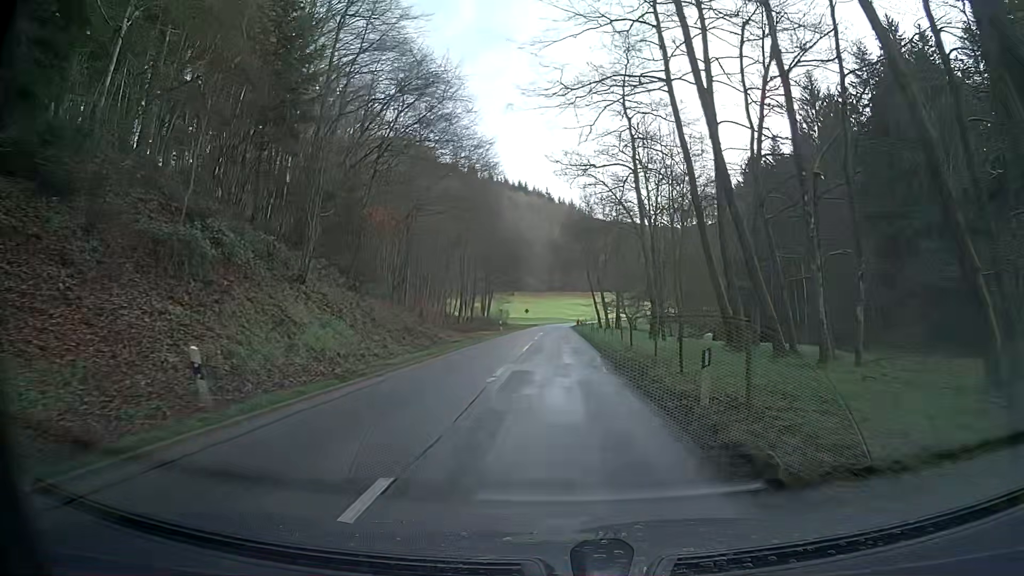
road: tertiary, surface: asphalt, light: Day
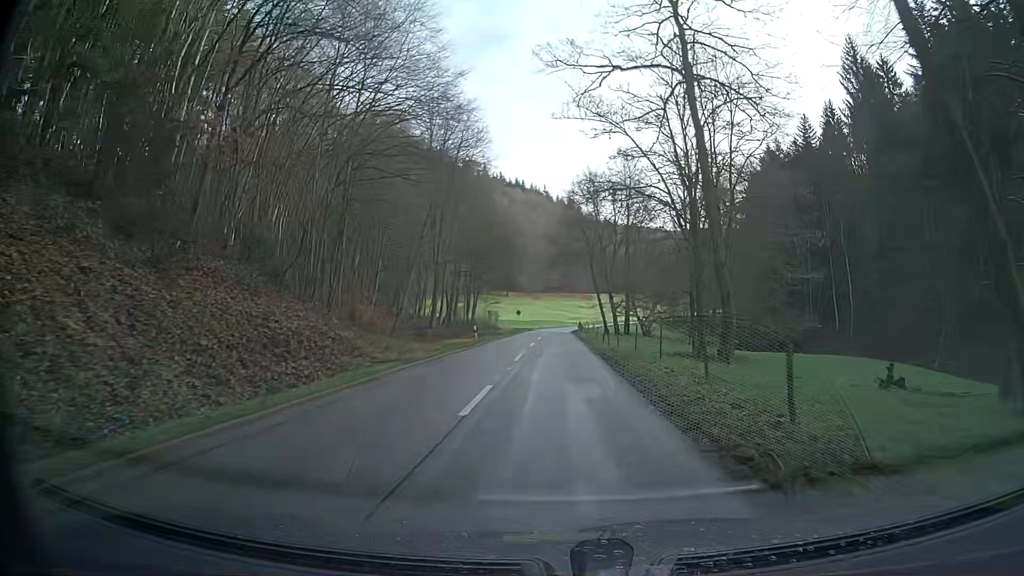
(+0.1, +16.5) m; +1°
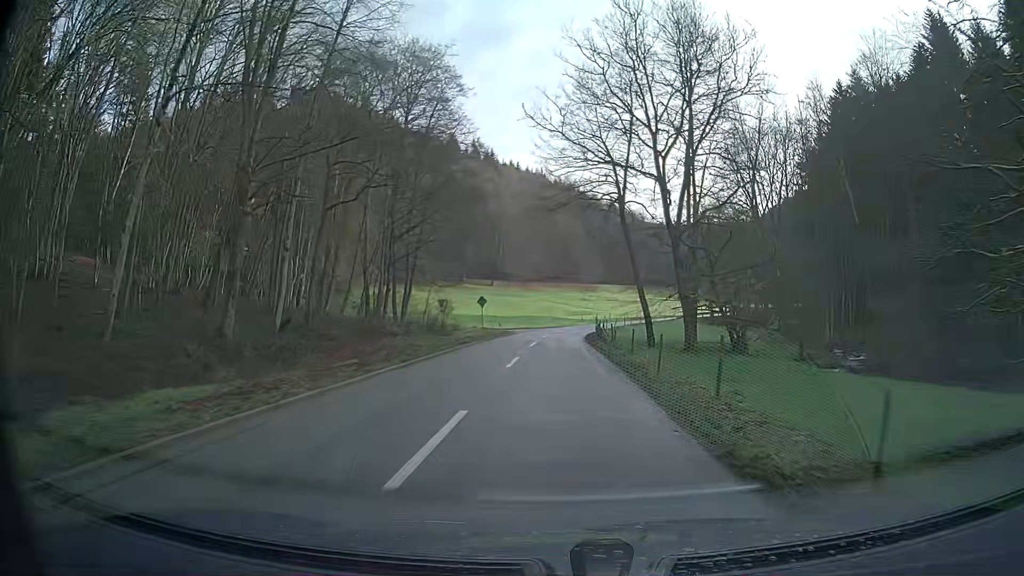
(-0.2, +40.9) m; 0°
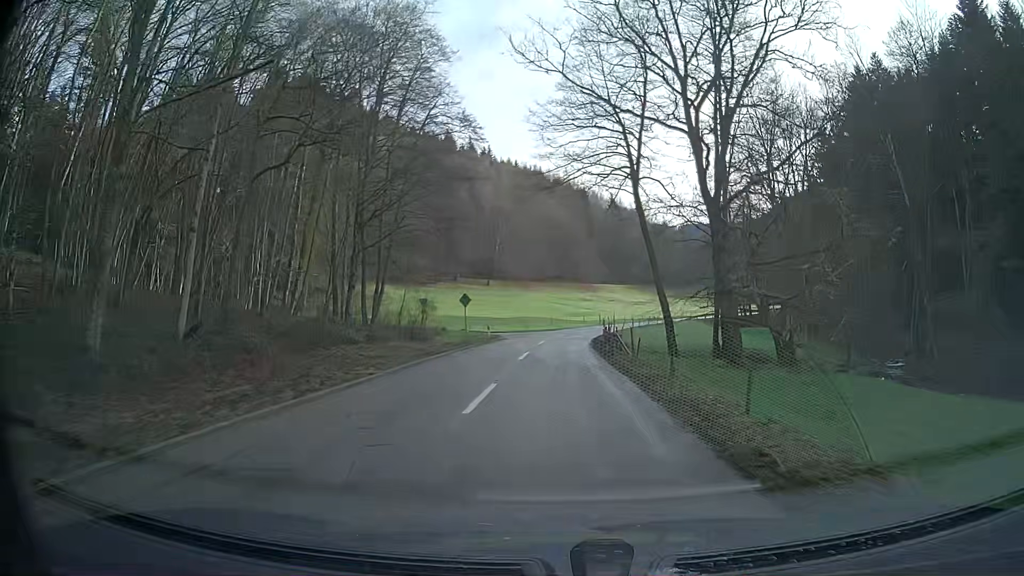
(0.0, +8.1) m; 0°
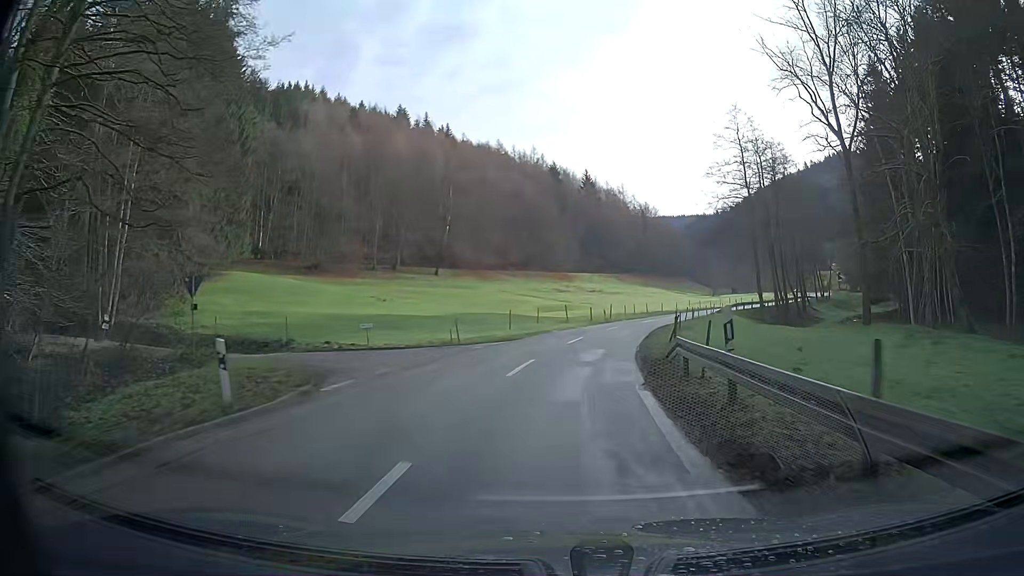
(+0.6, +32.4) m; +4°
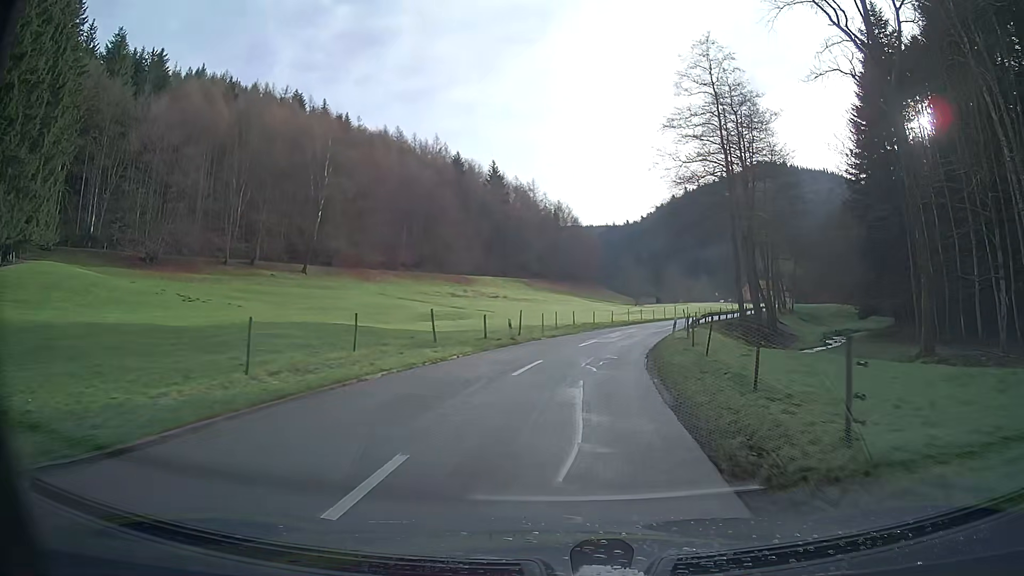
(+1.7, +23.9) m; +8°
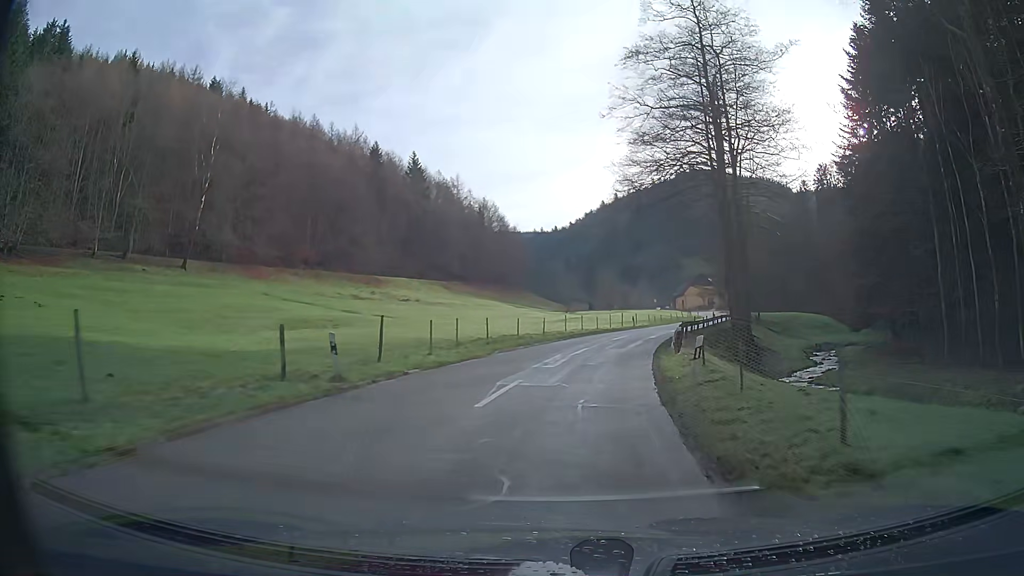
(+0.8, +16.0) m; +6°
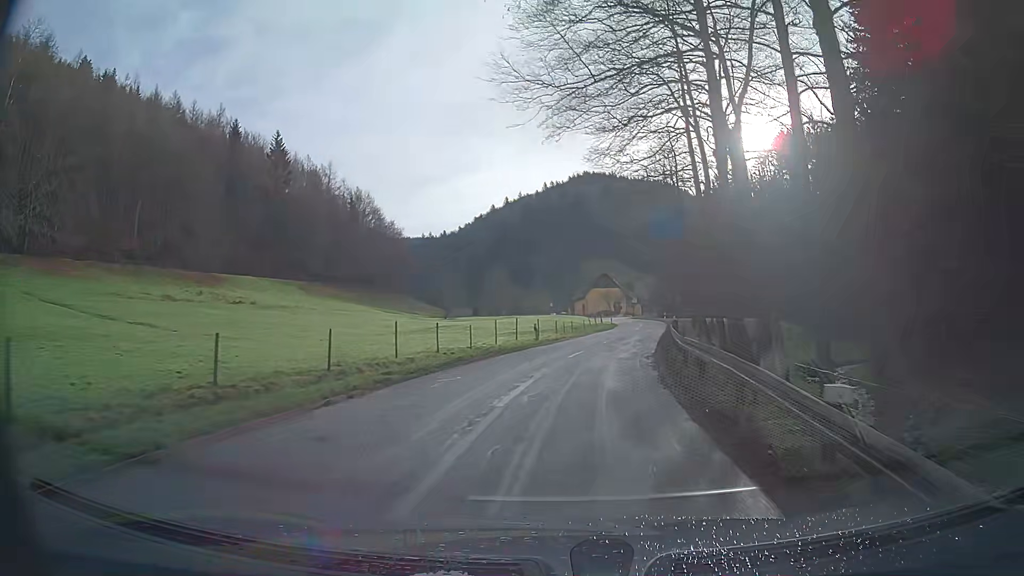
(+2.2, +24.4) m; +10°
(0, +10) (+1, +20) (+3, +30) (+4, +40) (+6, +50) (+7, +59) (+8, +69) (+9, +79) (+10, +89) (+9, +99) m
